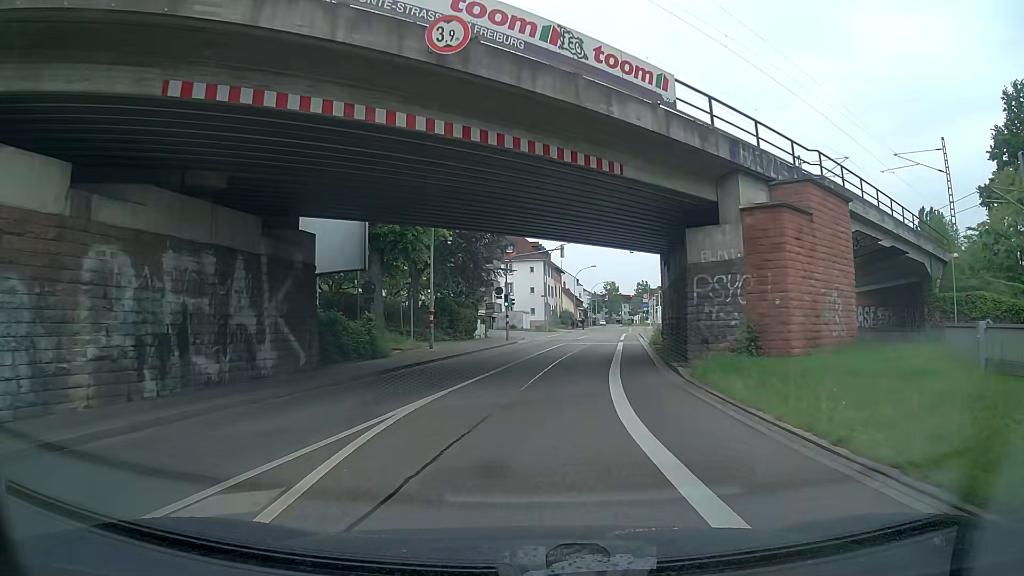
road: tertiary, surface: asphalt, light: Day
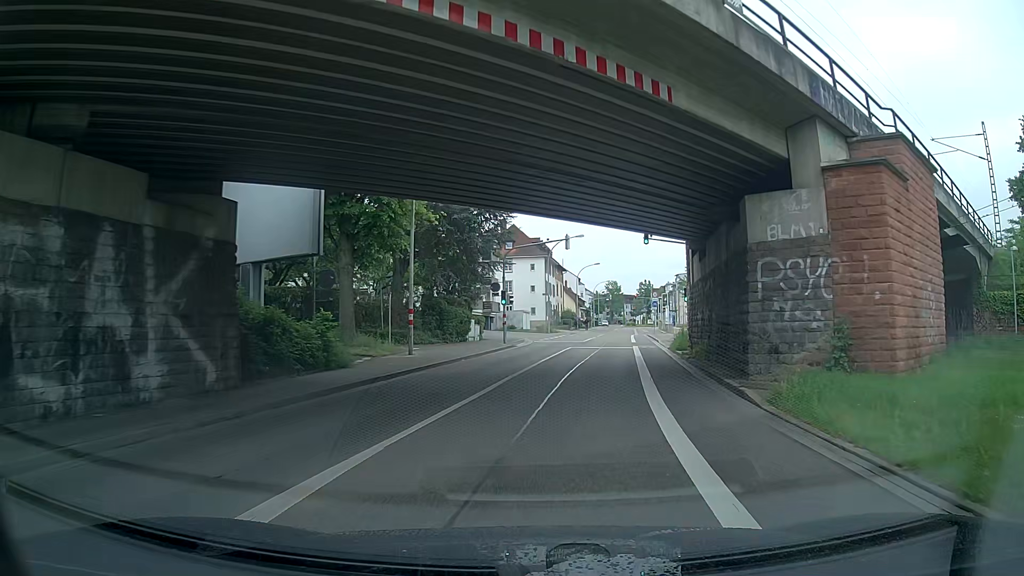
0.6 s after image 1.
(0.0, +5.3) m; 0°
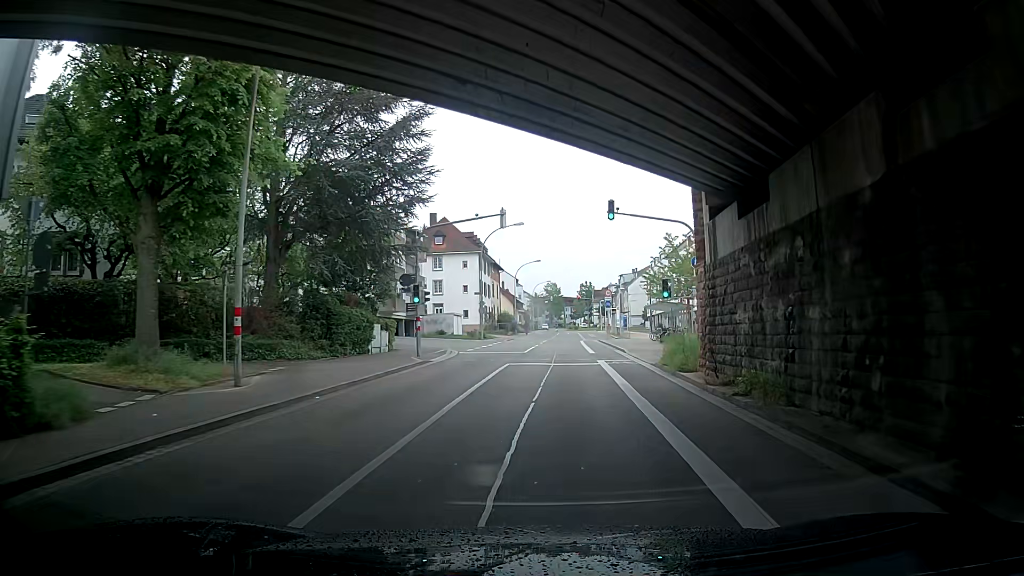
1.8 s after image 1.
(+0.6, +10.5) m; +7°
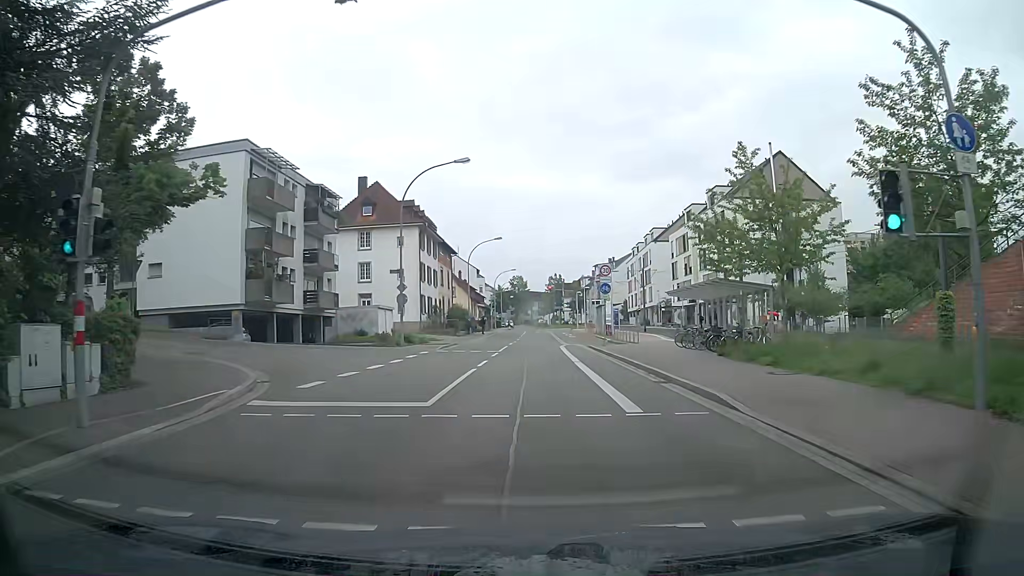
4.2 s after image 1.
(+0.5, +21.4) m; +1°
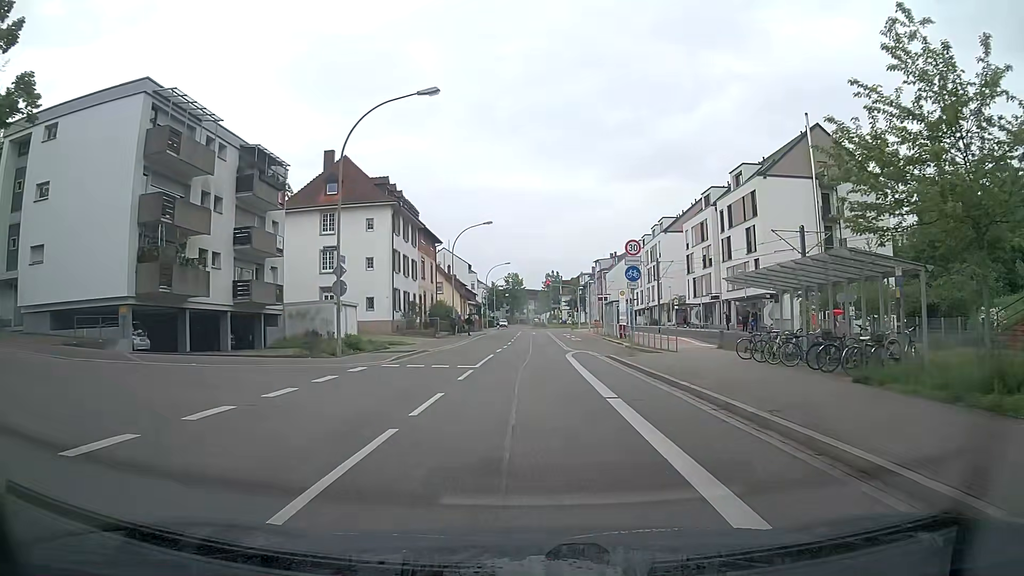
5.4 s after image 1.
(0.0, +10.8) m; 0°
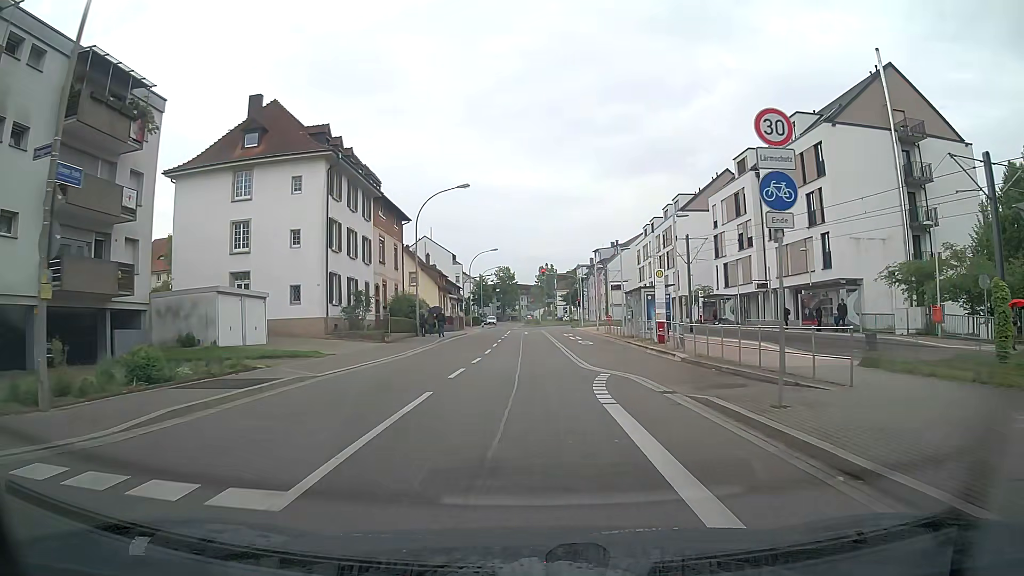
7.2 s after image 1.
(+0.1, +15.3) m; 0°
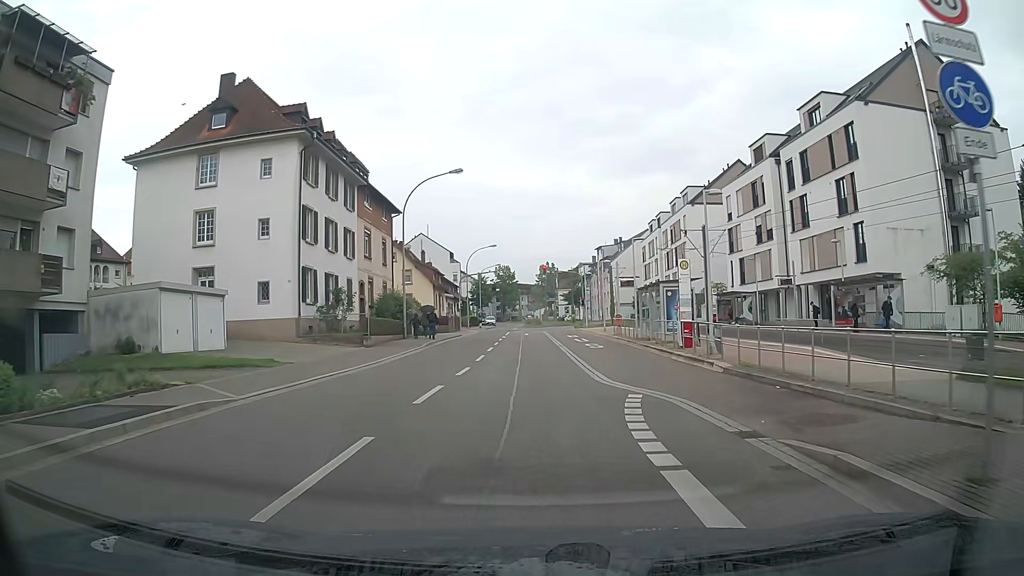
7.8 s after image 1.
(0.0, +4.6) m; 0°
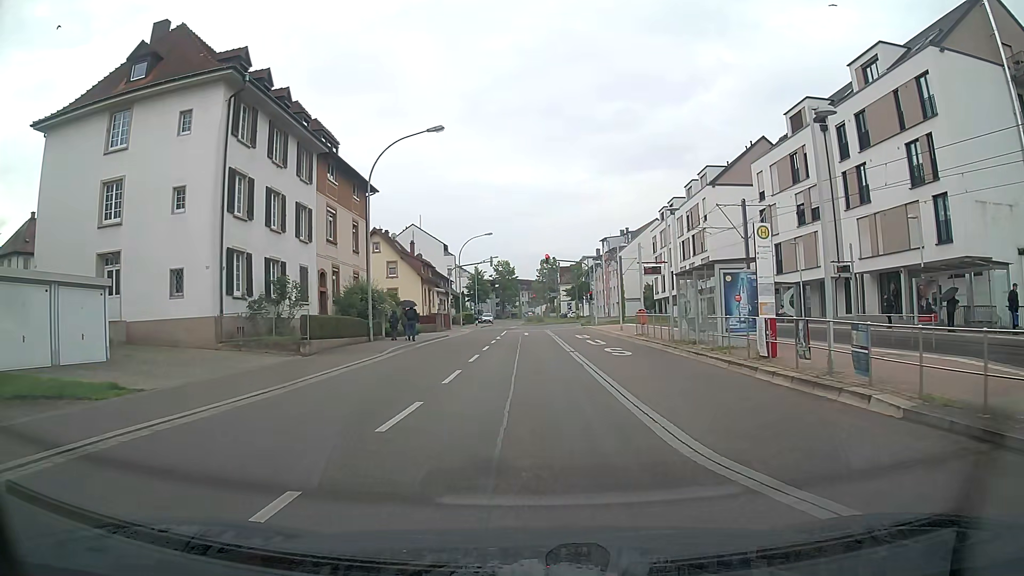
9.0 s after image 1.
(0.0, +8.6) m; 0°
(0, +10) (0, +20) (0, +30) (0, +40) (0, +50) (0, +60) (+2, +70) (+6, +79) (+9, +88) (+11, +98) m
